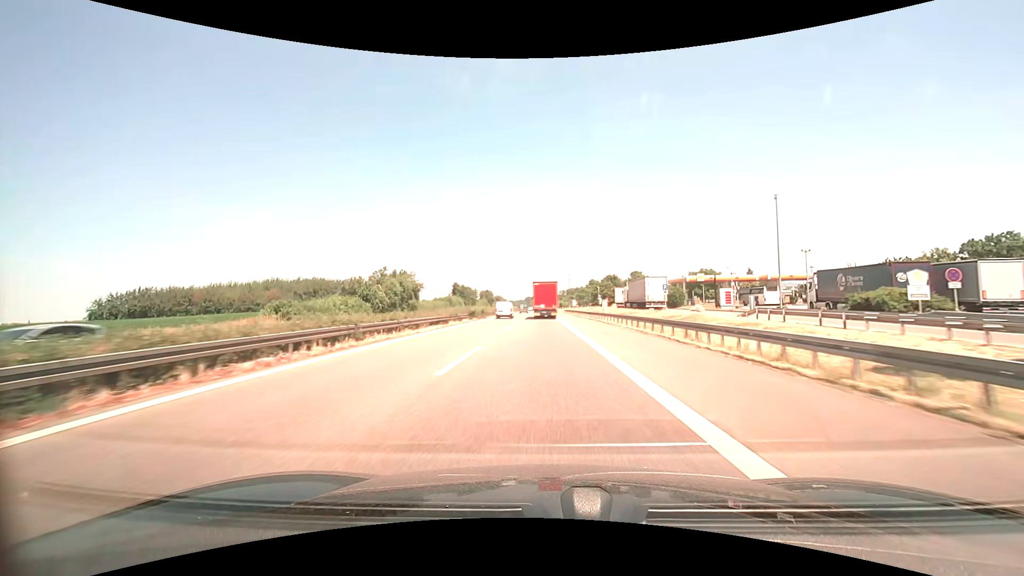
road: motorway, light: Day
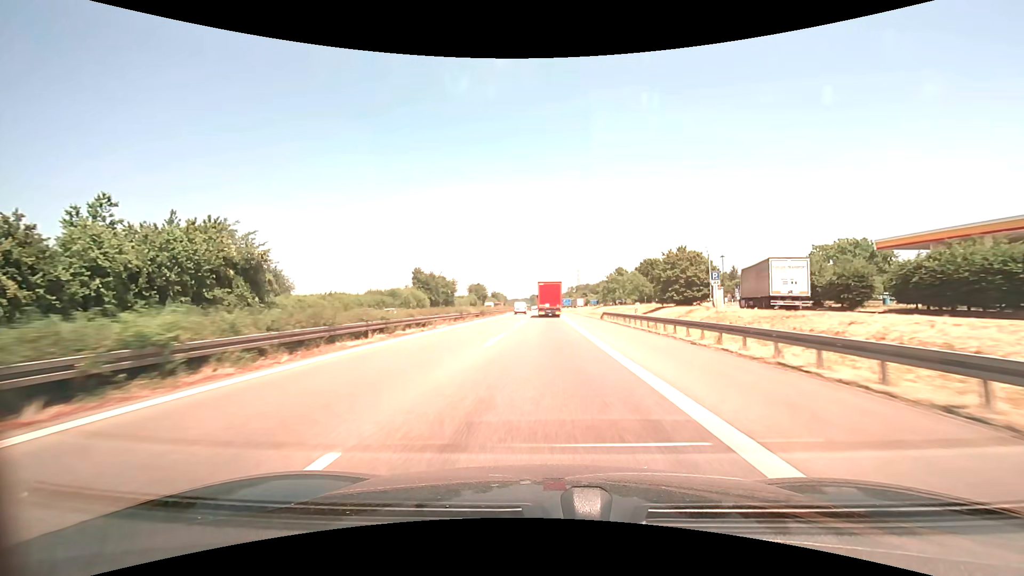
(-0.5, +65.2) m; -1°
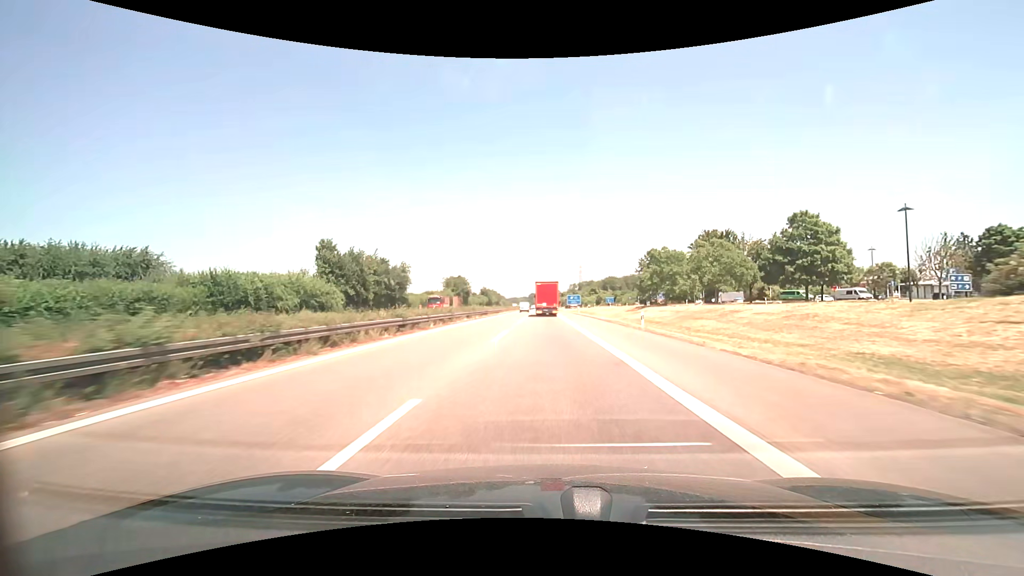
(-0.1, +51.9) m; 0°
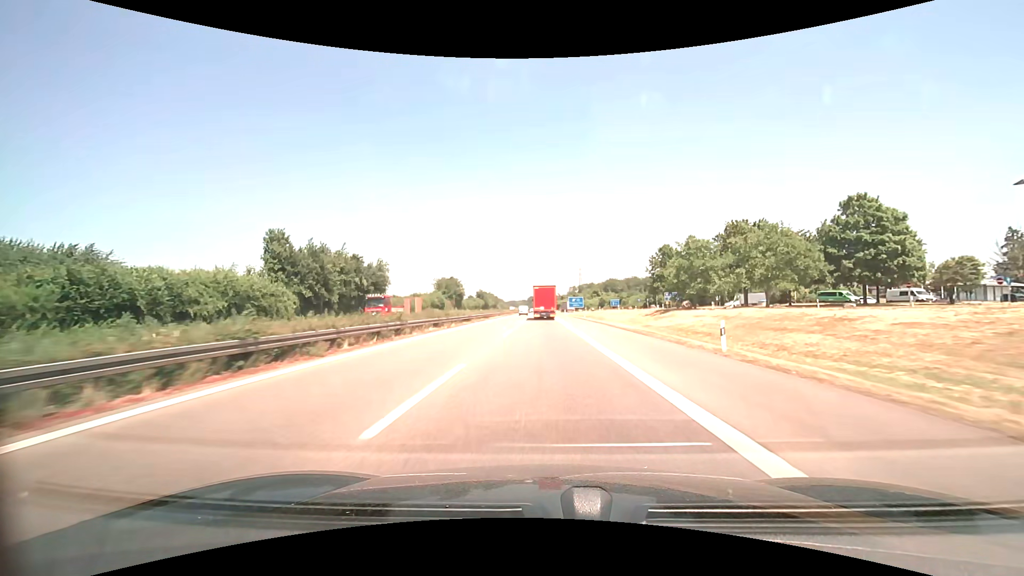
(0.0, +13.0) m; 0°
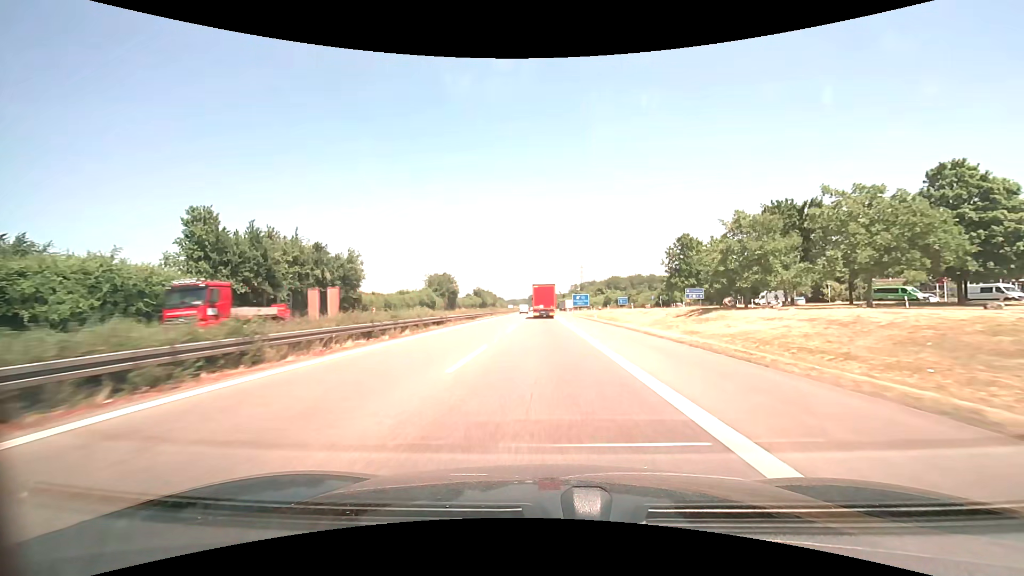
(0.0, +13.0) m; 0°
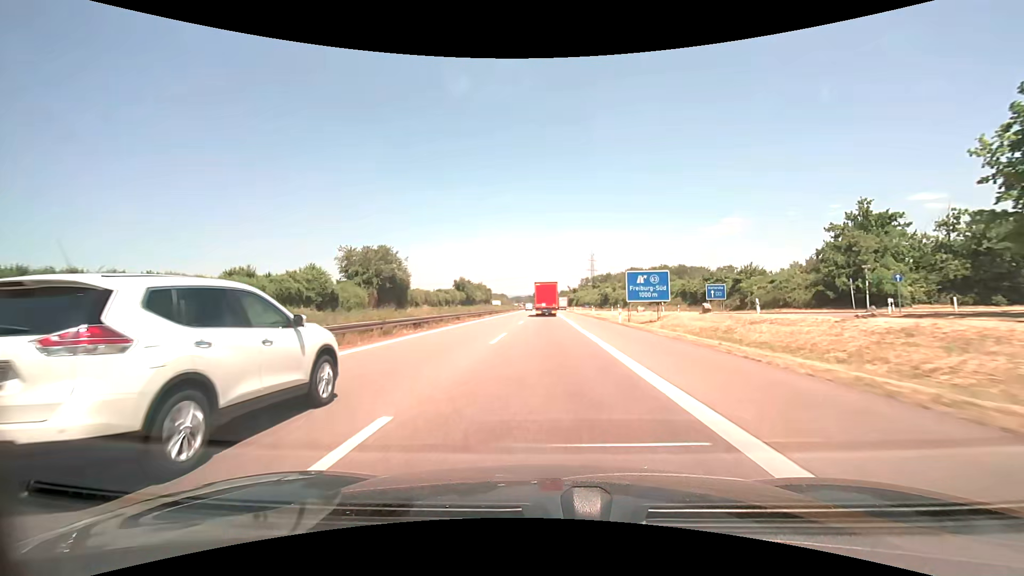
(-0.6, +65.1) m; -1°
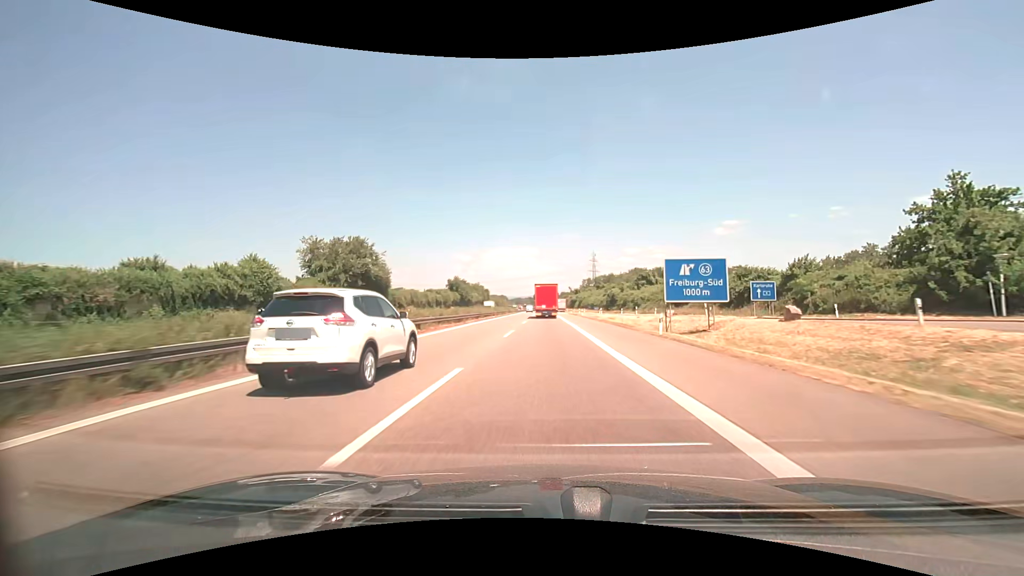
(0.0, +13.0) m; 0°
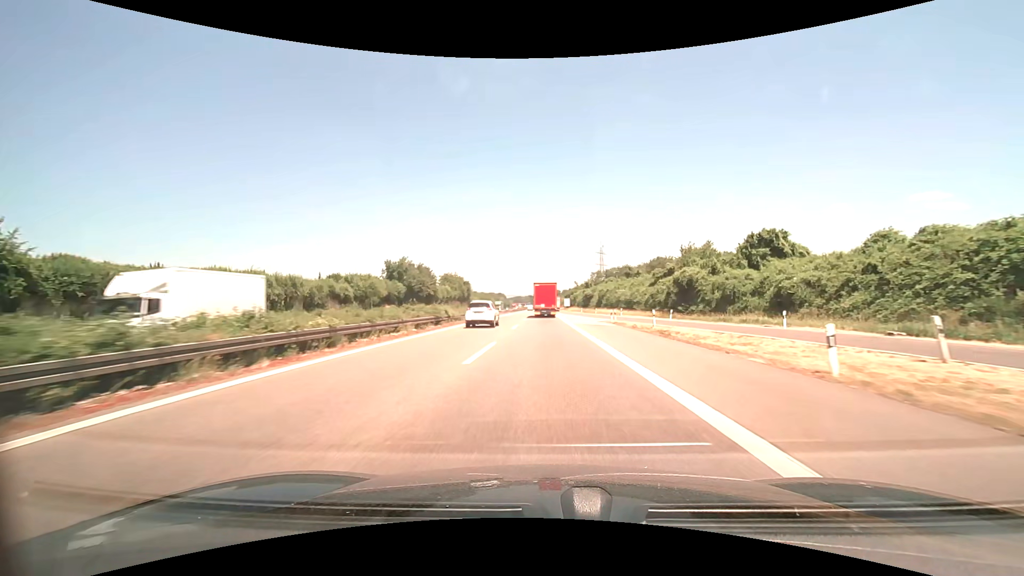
(-0.1, +64.8) m; 0°
(0, +10) (0, +20) (0, +30) (0, +40) (0, +50) (0, +60) (0, +70) (0, +80) (0, +90) (-1, +100) m
